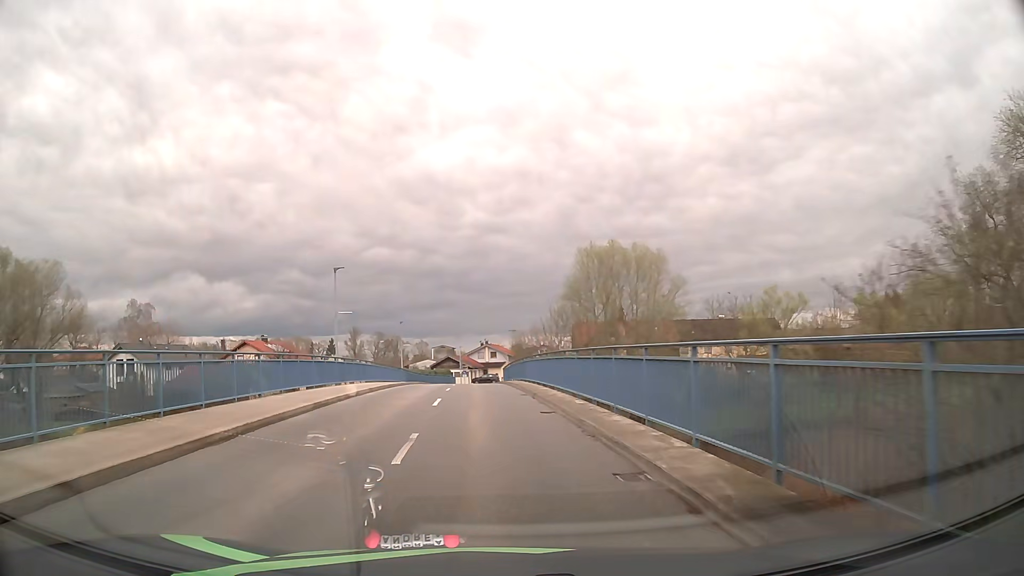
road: unclassified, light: Day
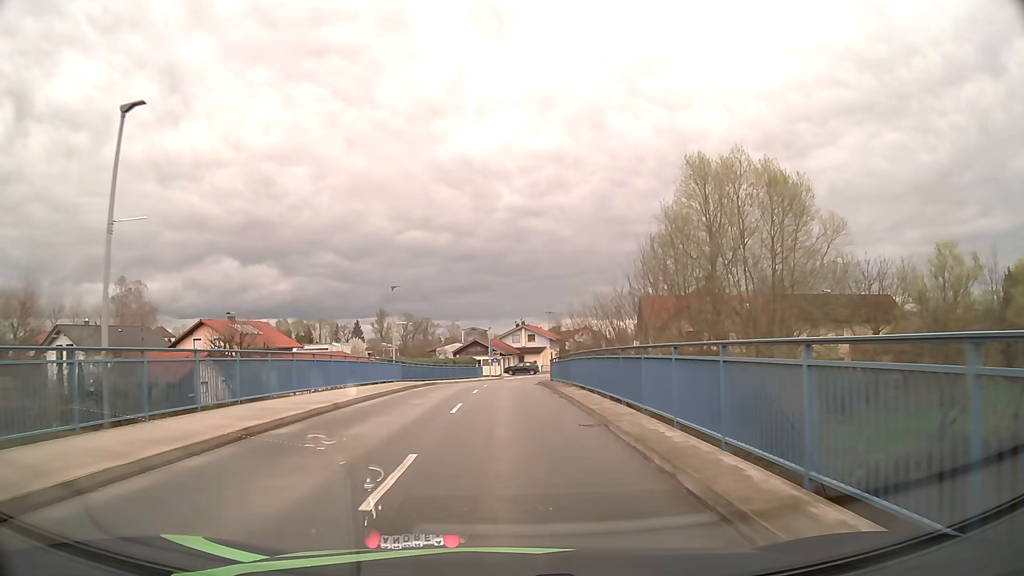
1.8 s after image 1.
(-0.8, +20.8) m; -3°
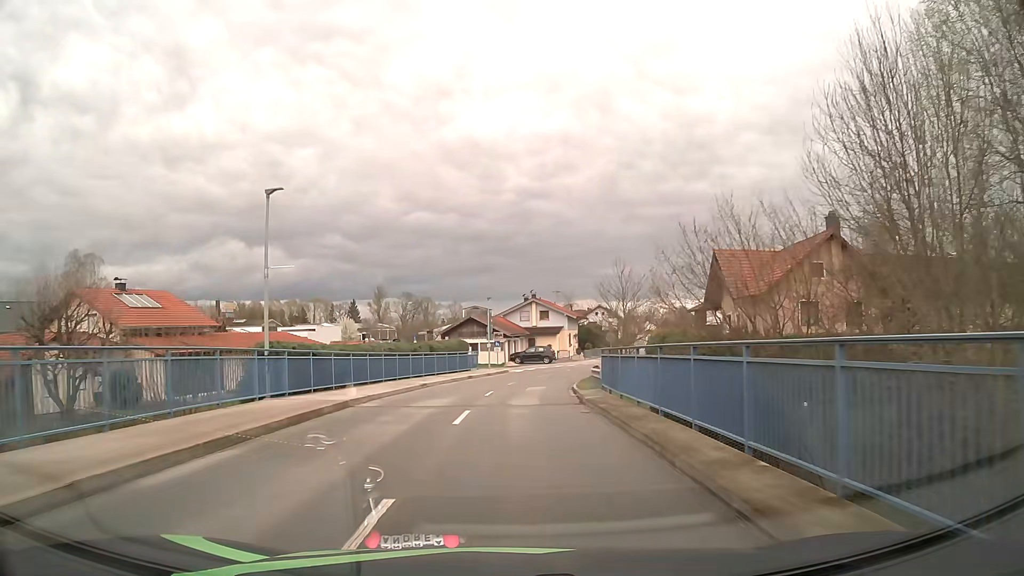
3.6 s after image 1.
(-0.2, +20.8) m; -1°
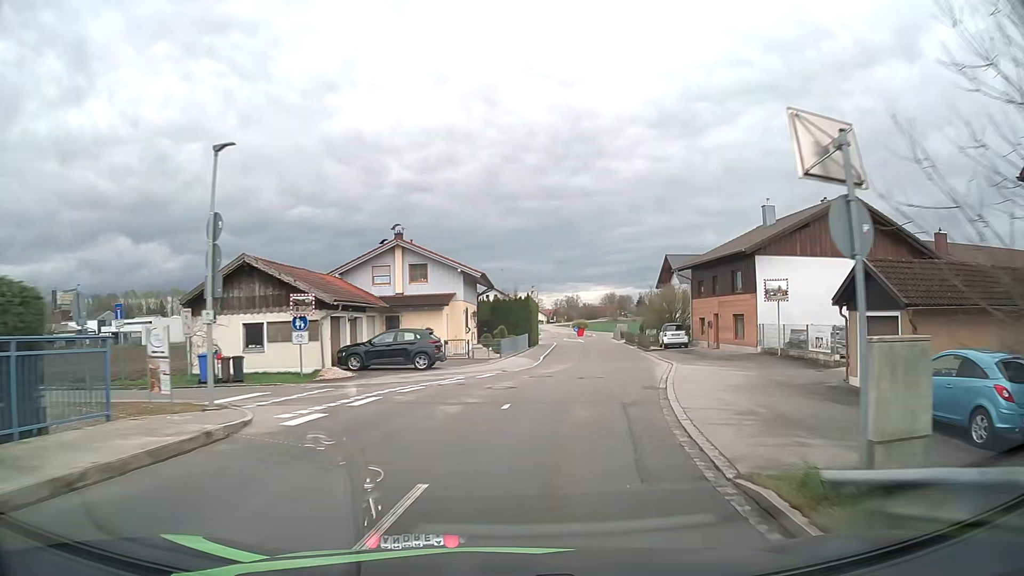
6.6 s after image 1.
(+2.0, +35.6) m; +10°
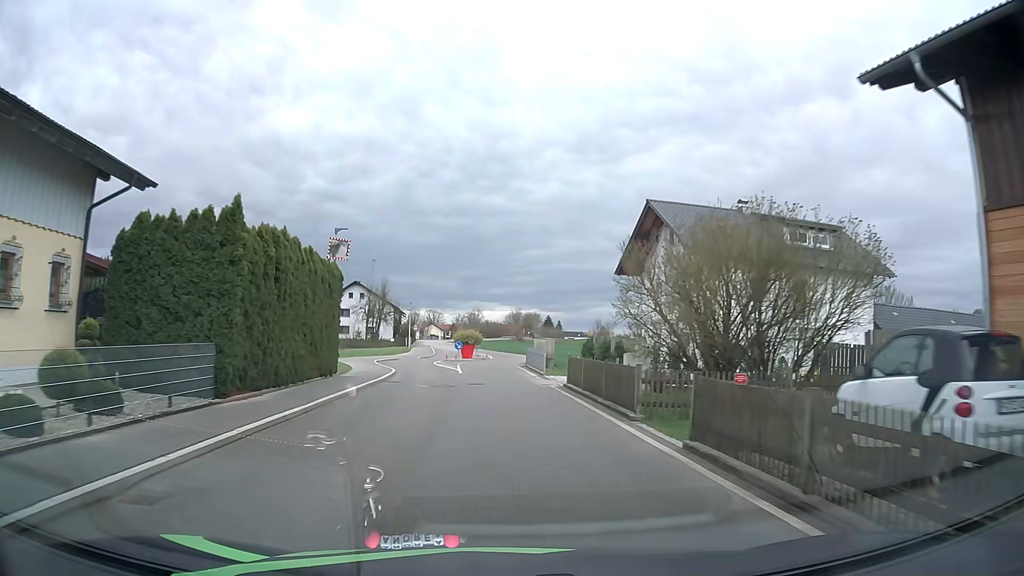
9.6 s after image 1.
(+4.9, +36.8) m; +7°
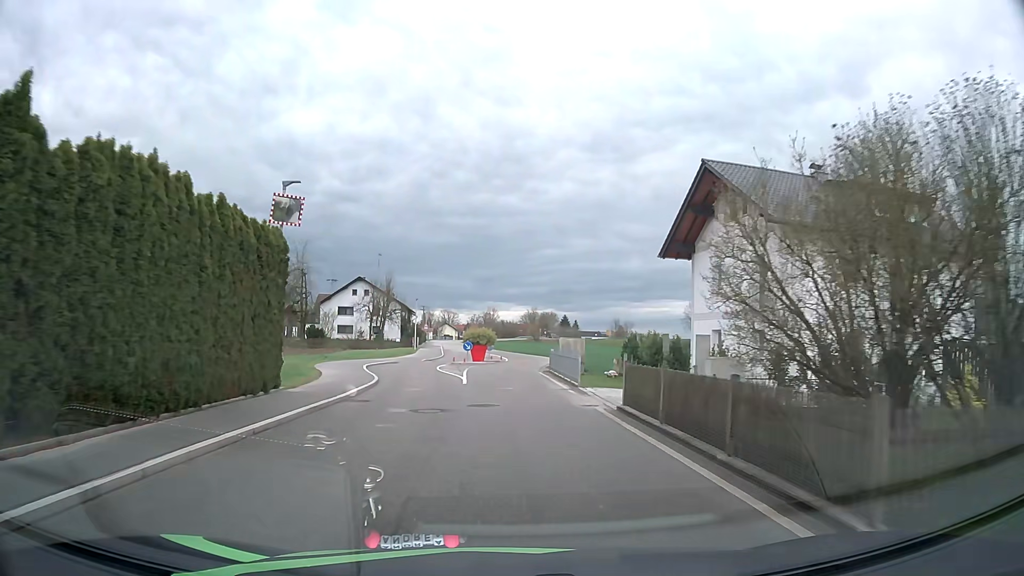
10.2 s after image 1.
(0.0, +7.6) m; -1°
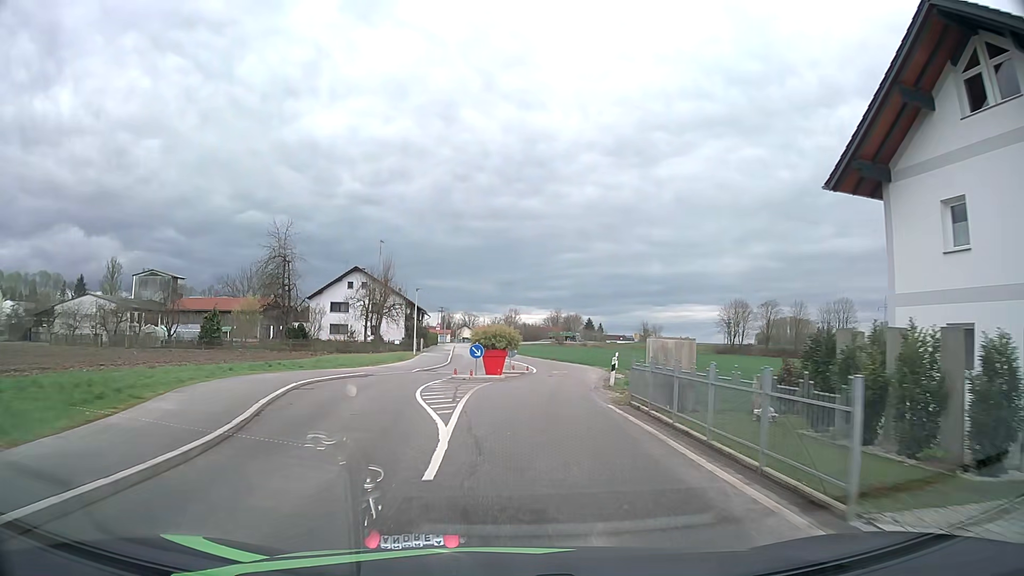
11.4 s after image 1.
(-0.2, +15.1) m; -2°
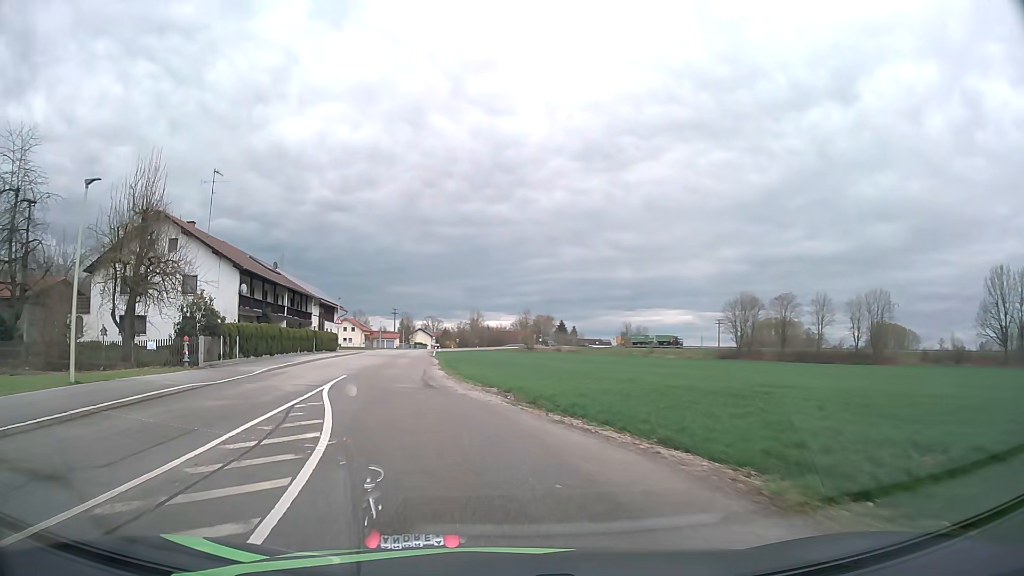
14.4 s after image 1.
(+3.1, +37.0) m; +3°
(-1, +10) (-3, +20) (-5, +30) (-6, +39) (-7, +49) (-9, +59) (-10, +69) (-11, +79) (-12, +89) (-14, +99) m
